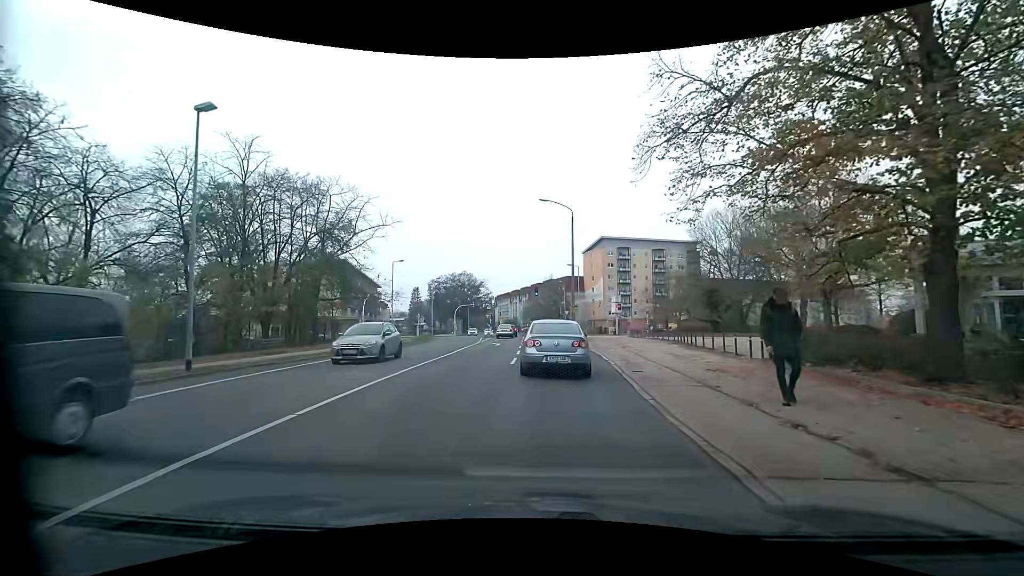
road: tertiary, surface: asphalt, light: Day
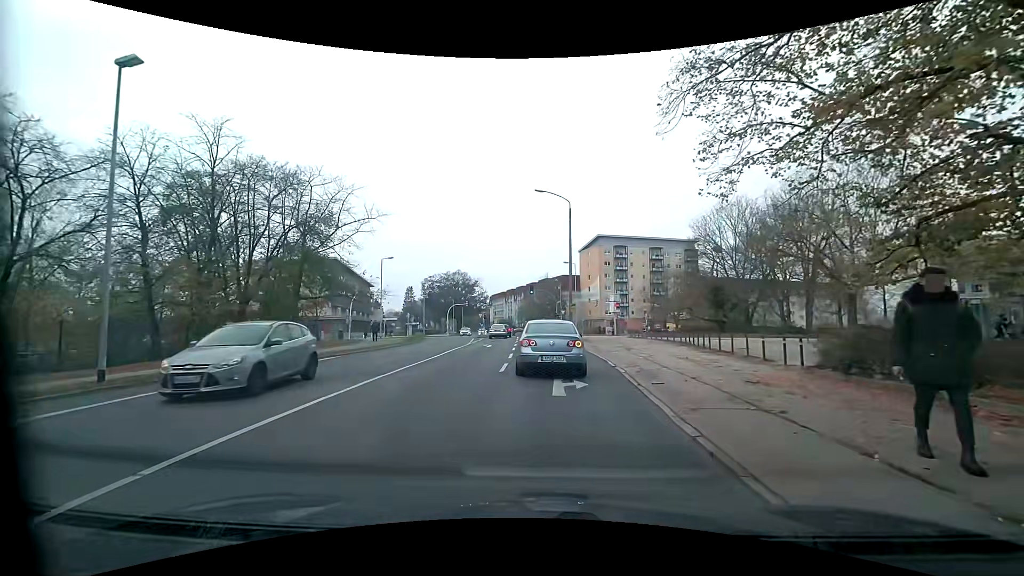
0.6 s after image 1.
(0.0, +2.8) m; 0°
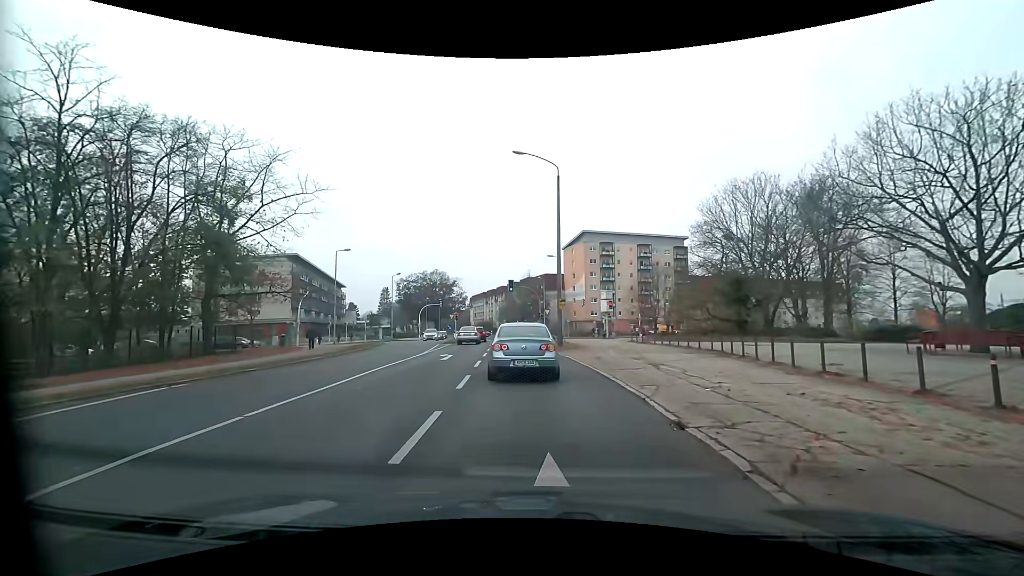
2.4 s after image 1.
(+0.3, +9.1) m; +3°
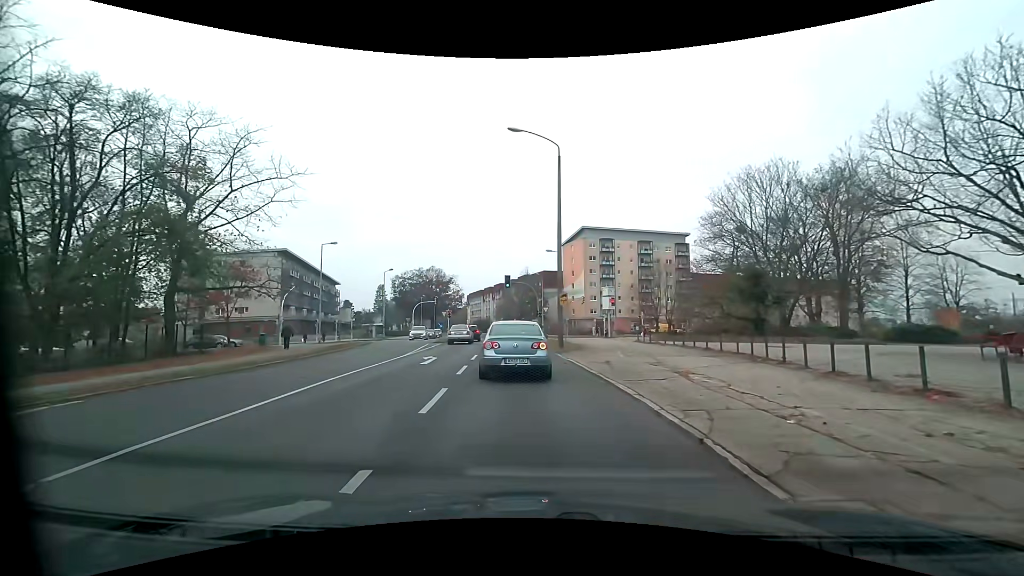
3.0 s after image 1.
(0.0, +3.3) m; -1°
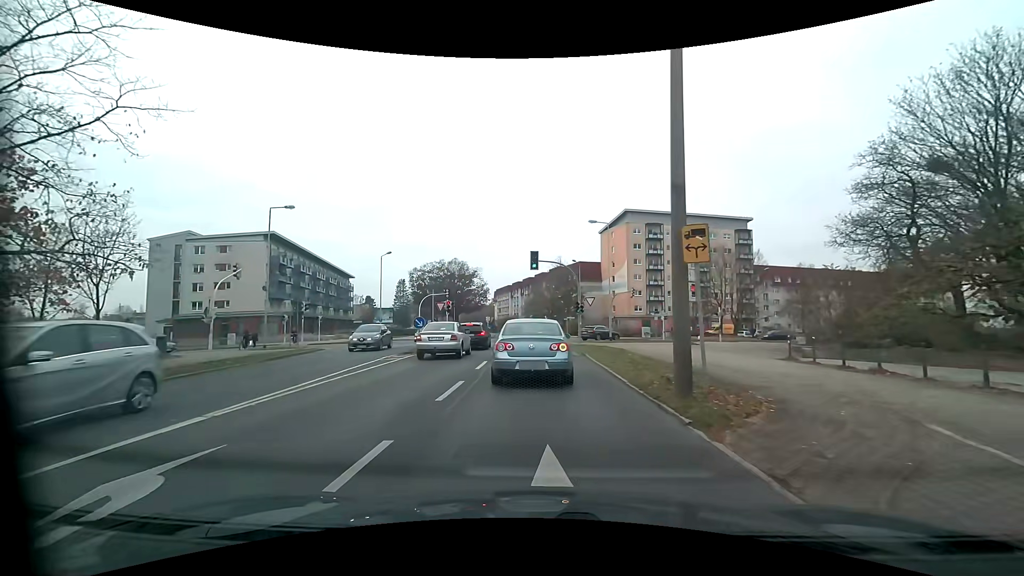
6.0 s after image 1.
(-0.4, +17.0) m; -4°
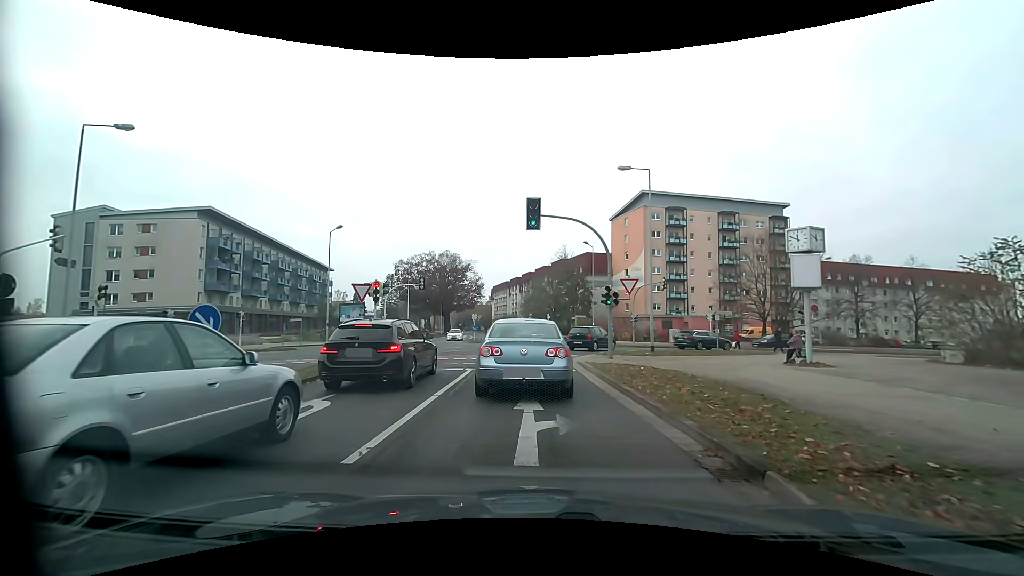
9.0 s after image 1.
(+0.1, +15.8) m; +1°
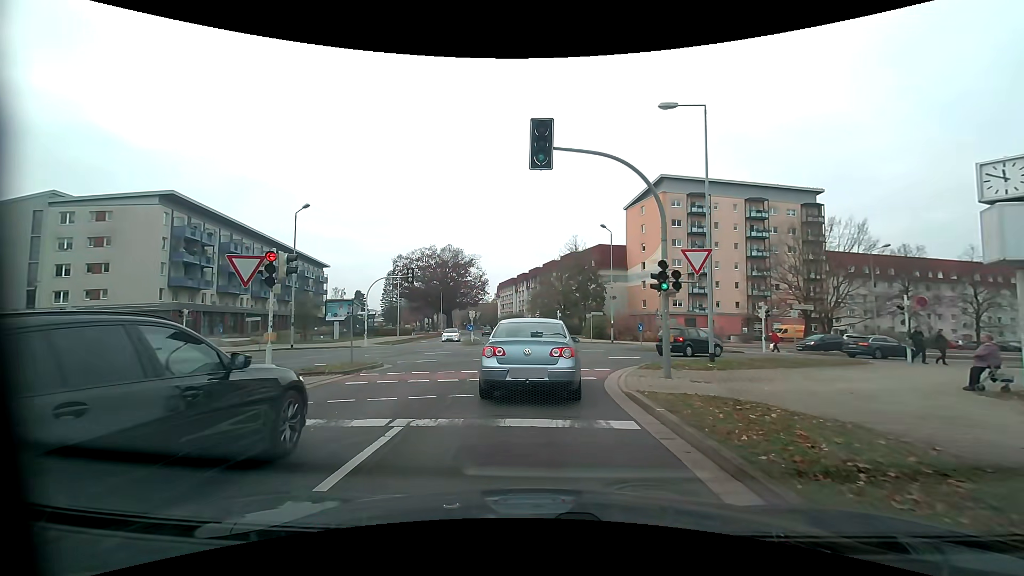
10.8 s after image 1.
(-0.1, +8.2) m; -1°
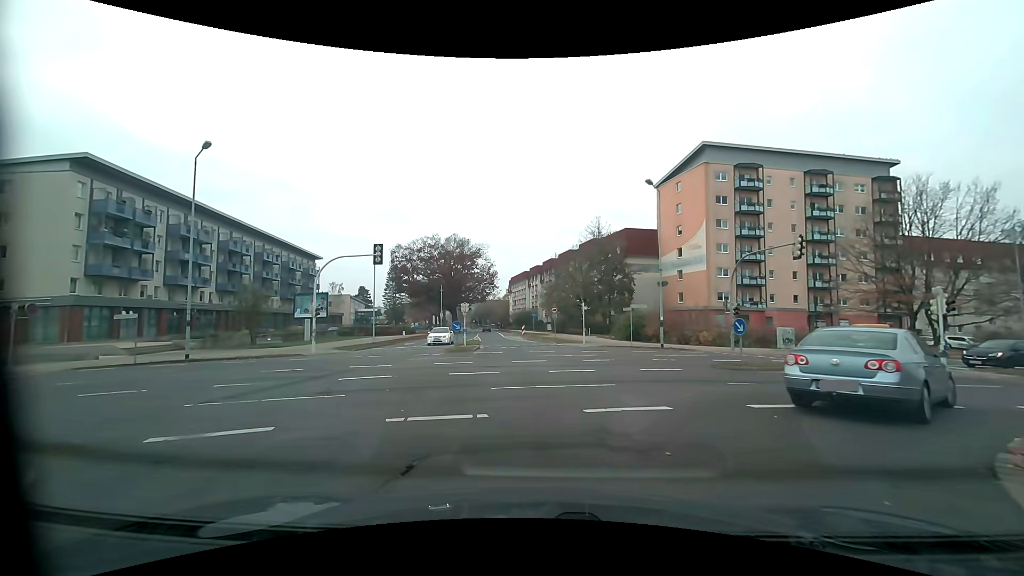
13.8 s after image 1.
(-0.2, +13.5) m; -2°
(0, +10) (0, +20) (-1, +30) (-2, +40) (-4, +50) (-5, +60) (-6, +70) (-7, +80) (-8, +90) (-9, +99) m
